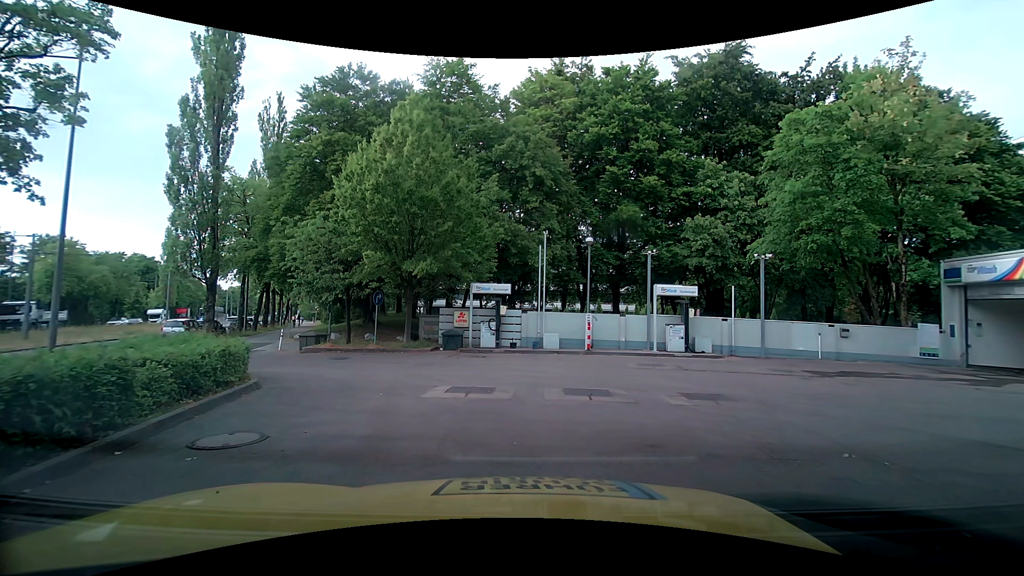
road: service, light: Day
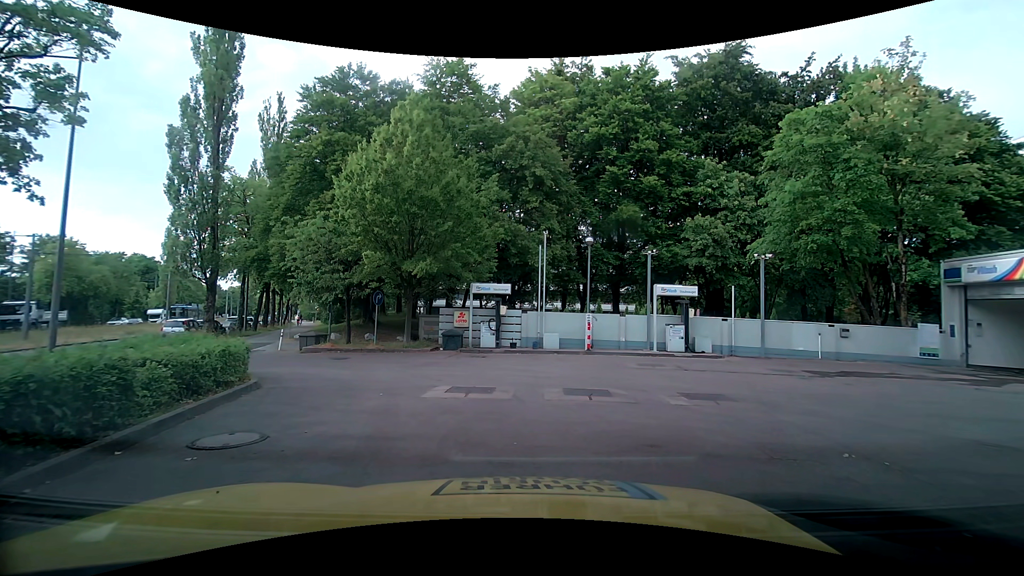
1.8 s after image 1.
(0.0, 0.0) m; 0°
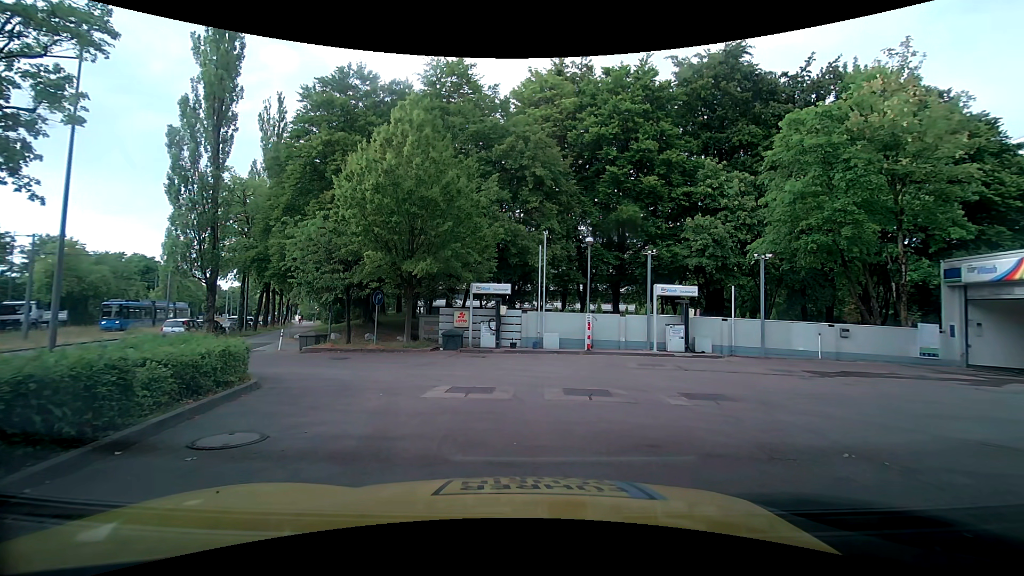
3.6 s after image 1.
(0.0, 0.0) m; 0°
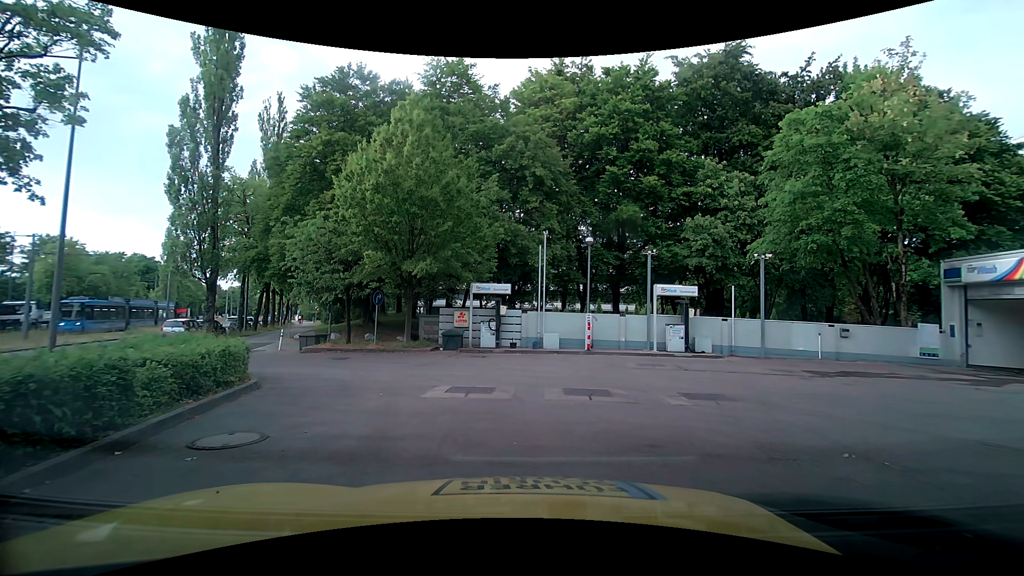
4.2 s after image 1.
(0.0, 0.0) m; 0°
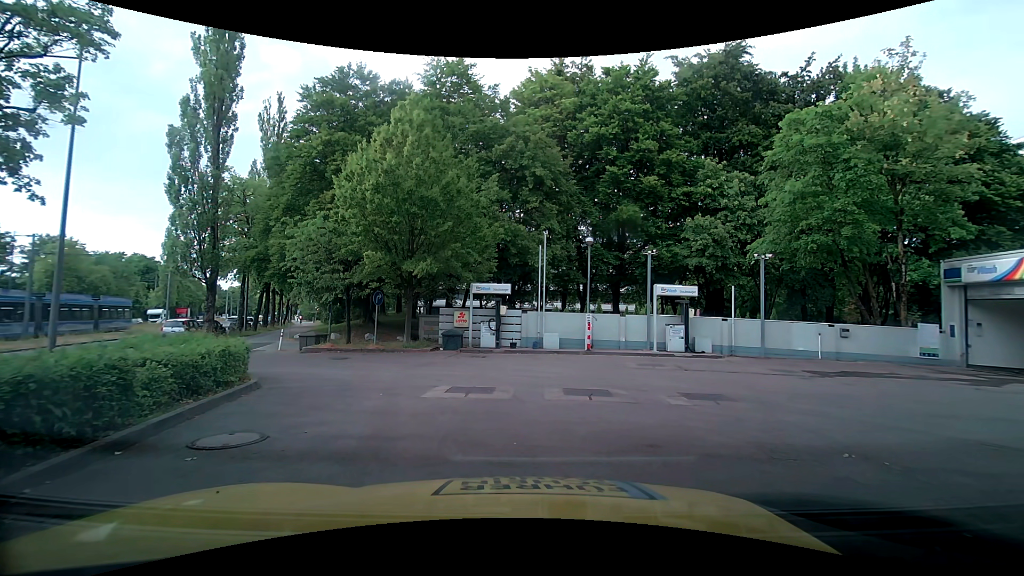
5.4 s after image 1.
(0.0, 0.0) m; 0°
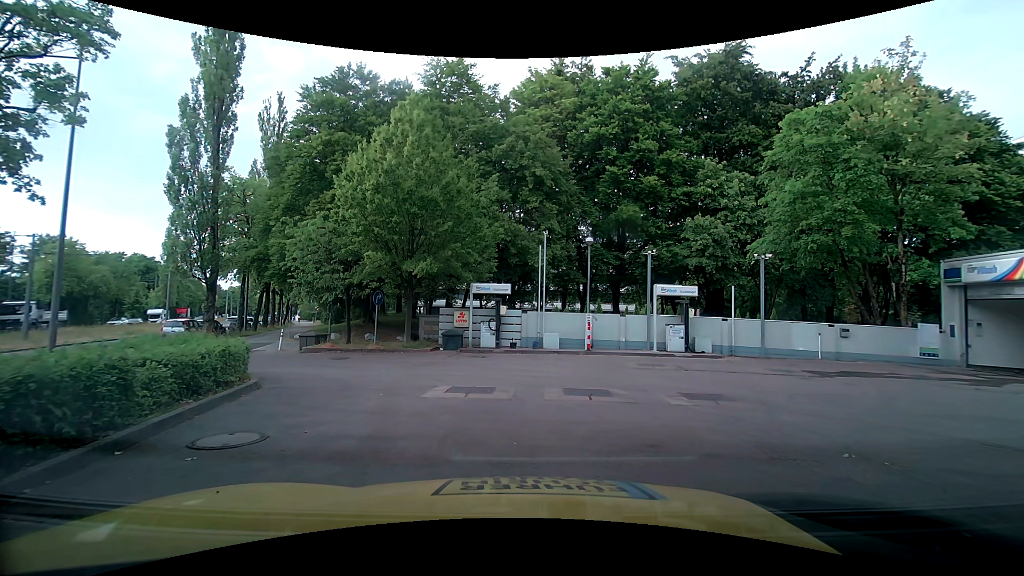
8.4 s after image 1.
(0.0, 0.0) m; 0°
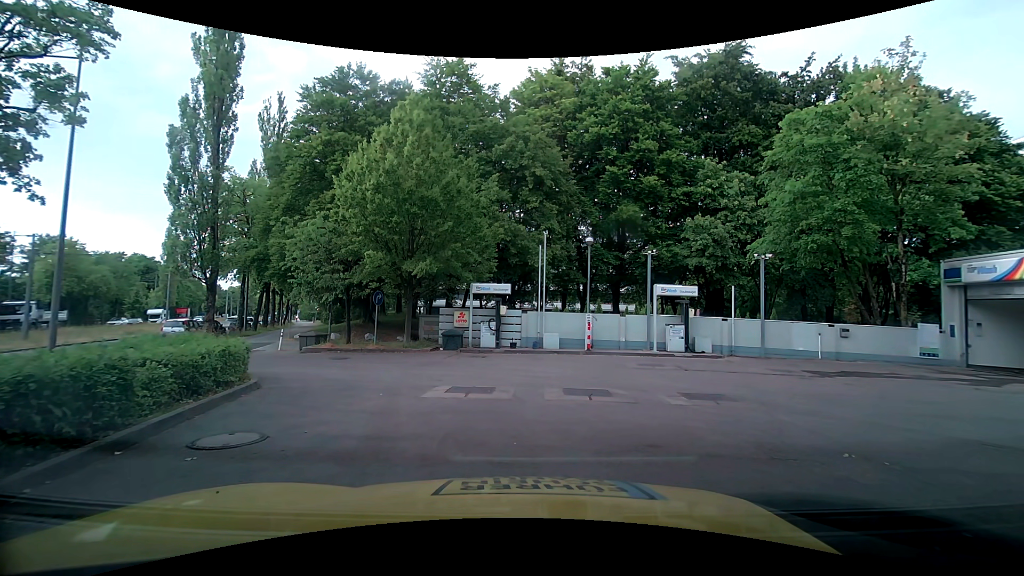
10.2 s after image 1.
(0.0, 0.0) m; 0°
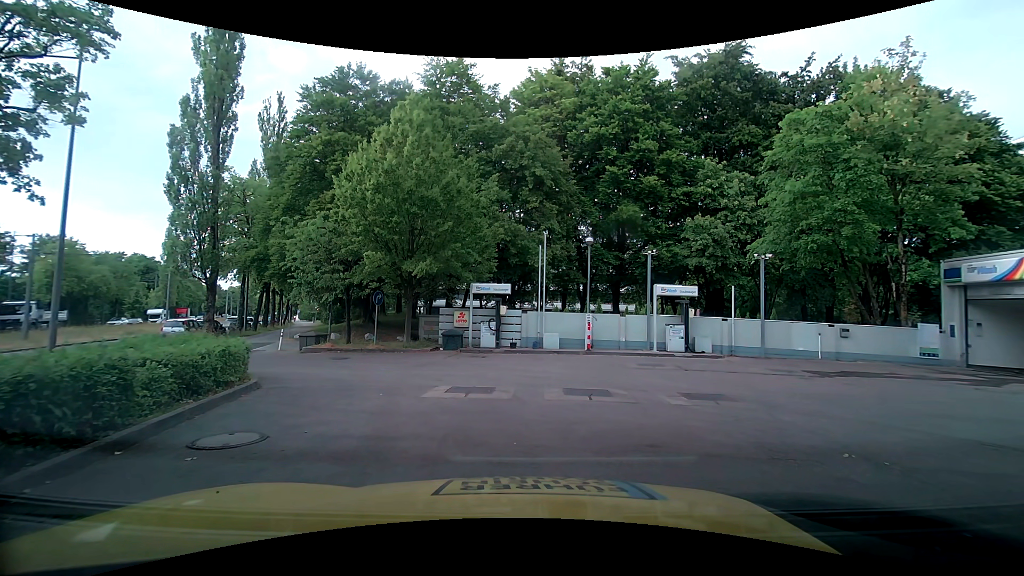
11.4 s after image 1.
(0.0, 0.0) m; 0°
